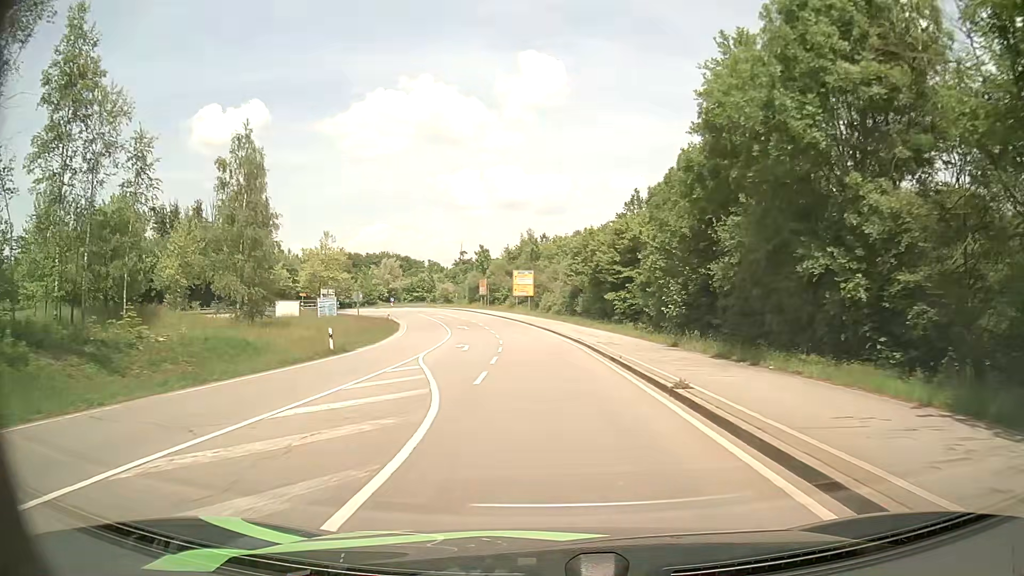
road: secondary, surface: asphalt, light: Day
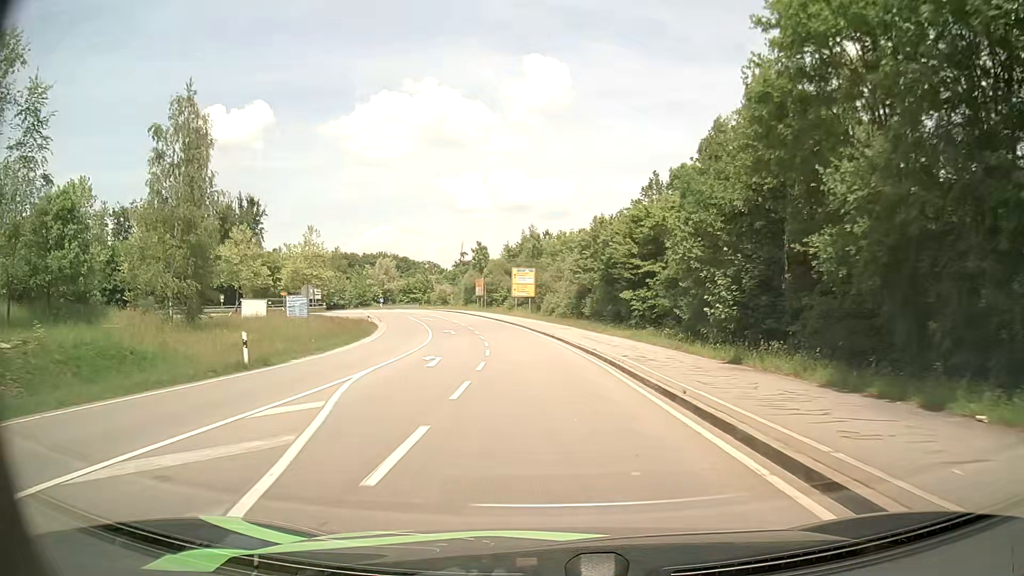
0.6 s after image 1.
(-0.1, +8.8) m; -1°
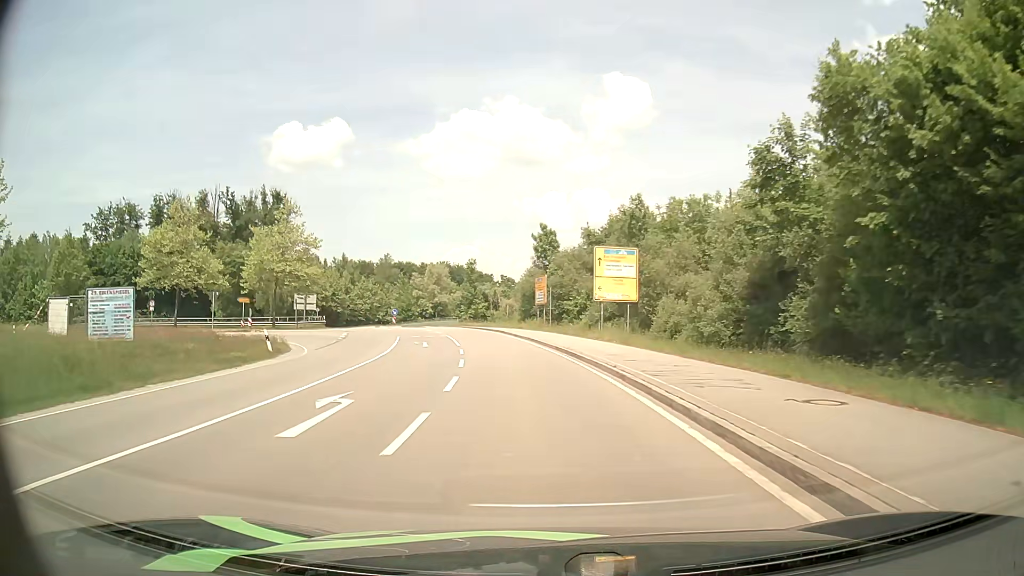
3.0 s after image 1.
(-1.3, +34.8) m; -6°
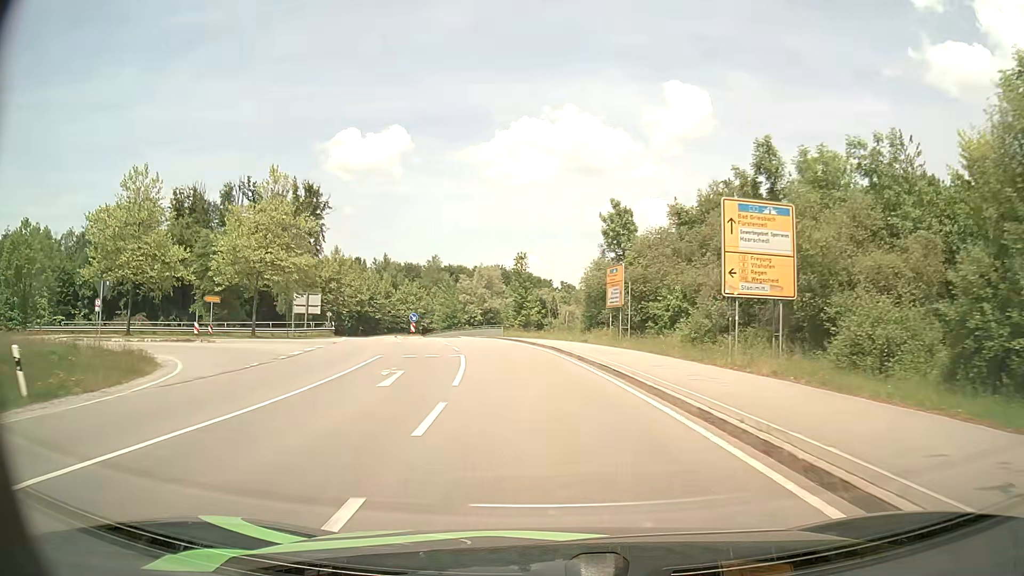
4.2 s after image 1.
(-0.9, +17.0) m; -6°
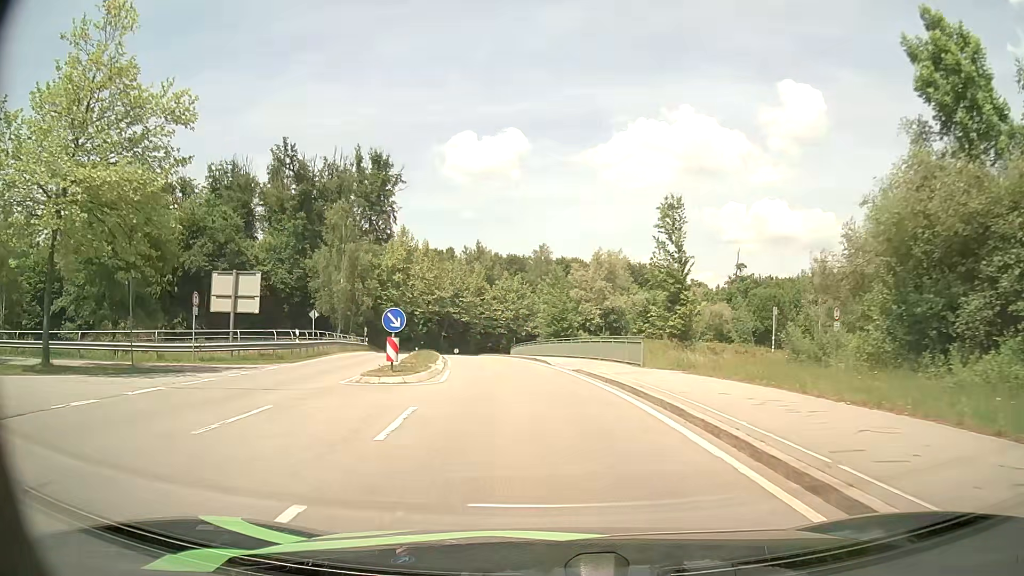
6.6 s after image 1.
(-2.6, +31.9) m; -10°
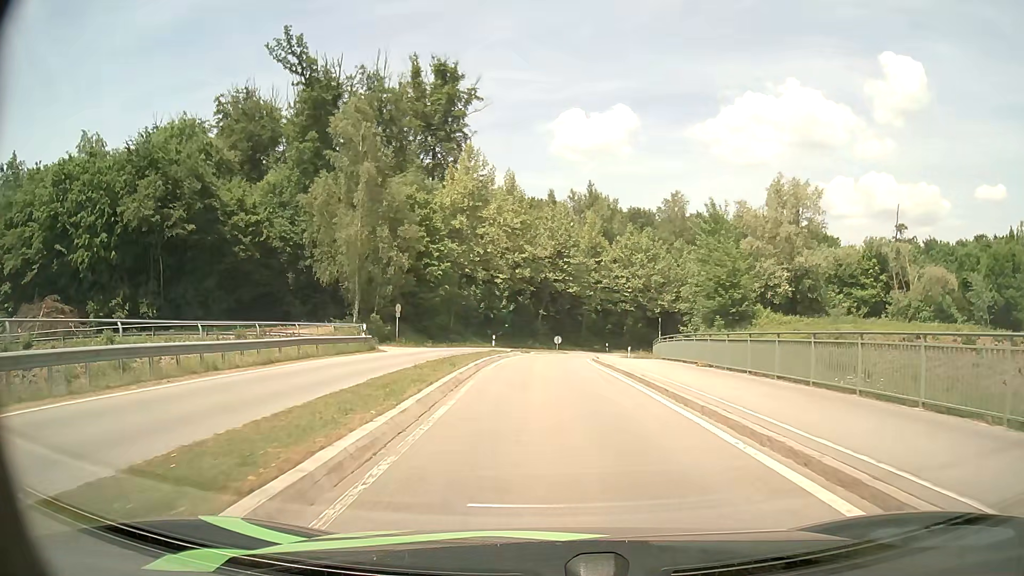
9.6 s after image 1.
(-3.5, +34.5) m; -10°
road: primary_link
(0, +10) (0, +20) (0, +30) (0, +40) (+2, +50) (+5, +59) (+10, +68) (+16, +76) (+23, +83) (+32, +88) m
